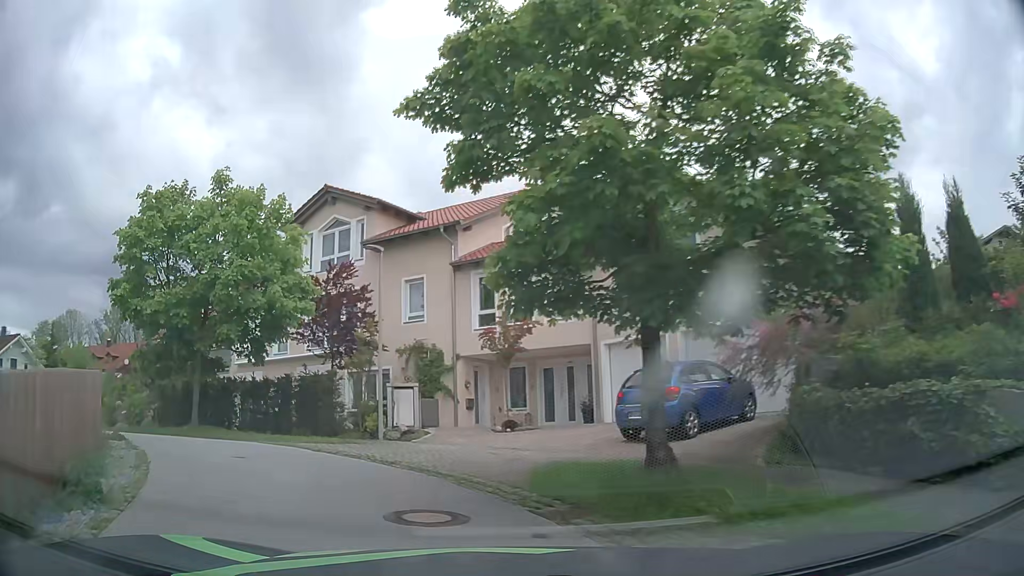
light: Day
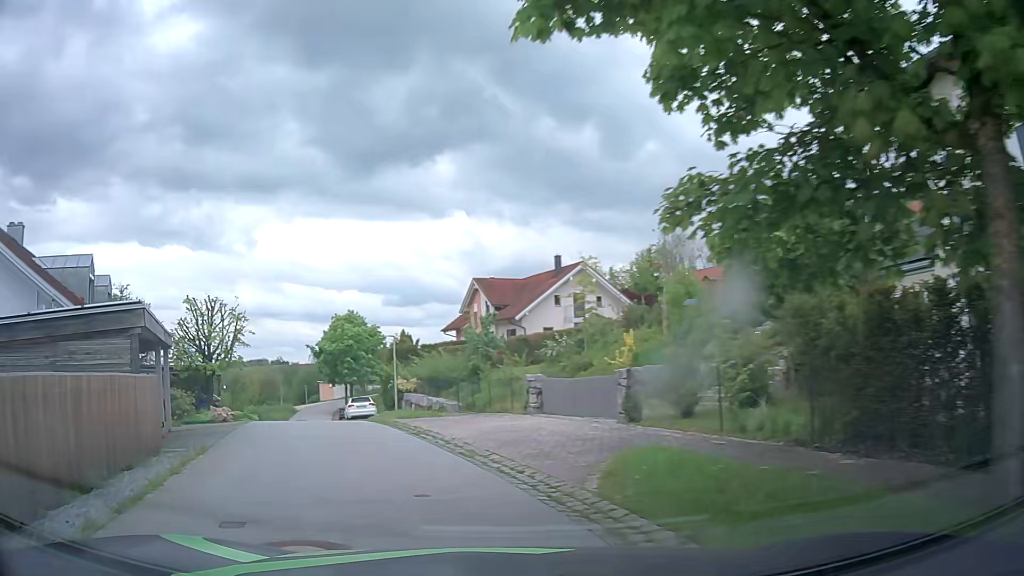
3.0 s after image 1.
(-7.5, +15.6) m; -55°
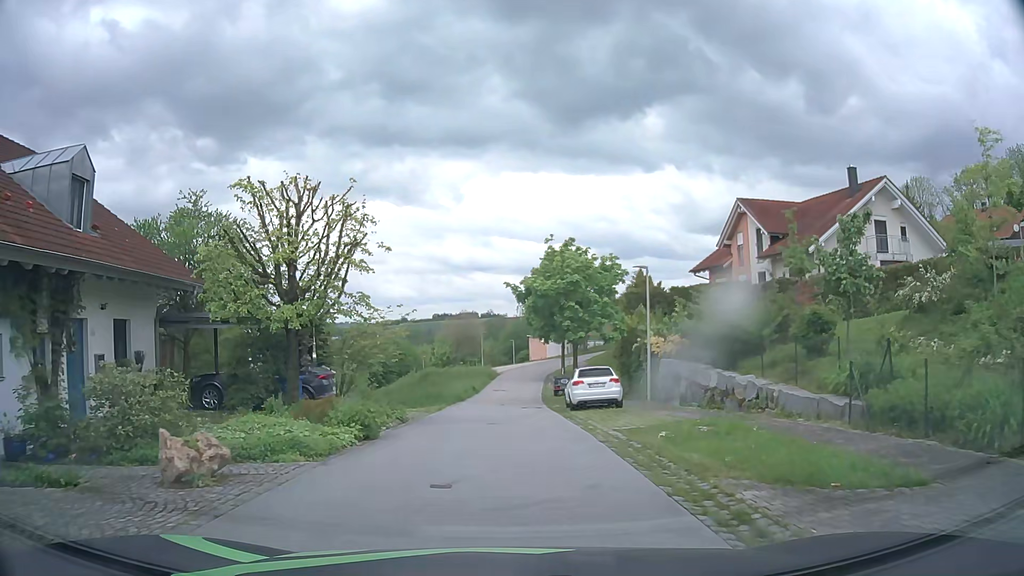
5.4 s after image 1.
(-3.8, +15.9) m; -18°
